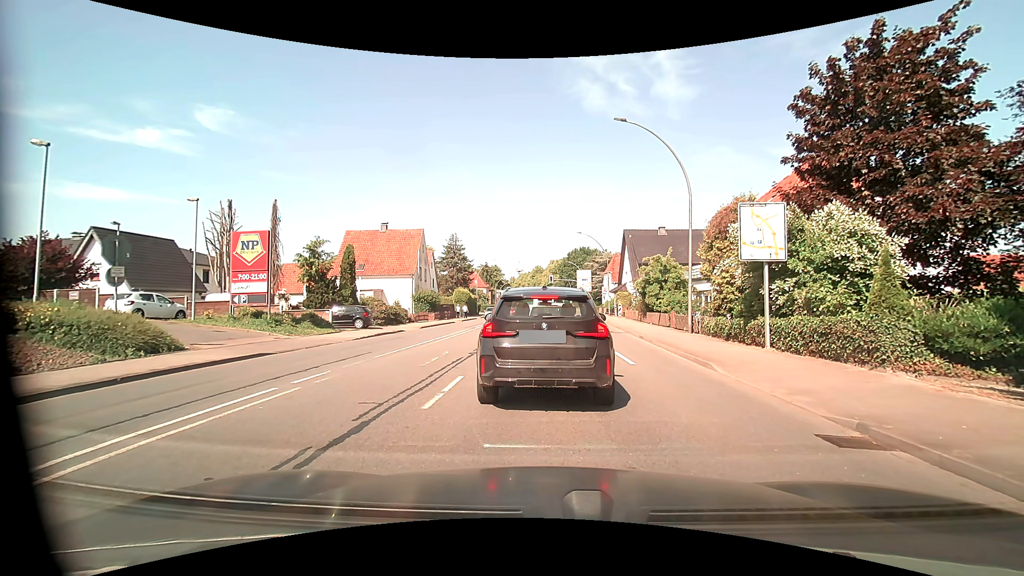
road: primary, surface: asphalt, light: Day
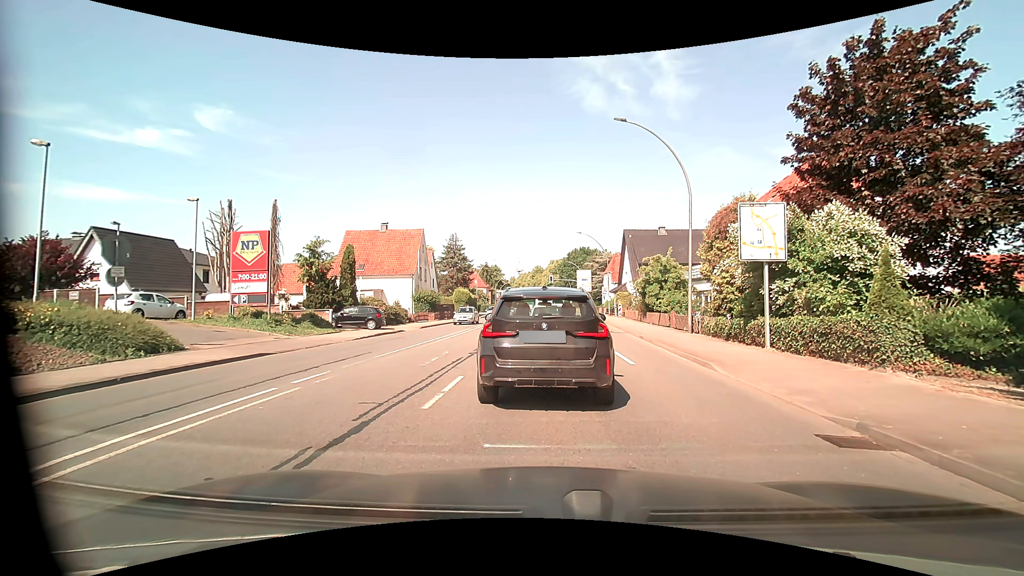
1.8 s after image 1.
(0.0, 0.0) m; 0°
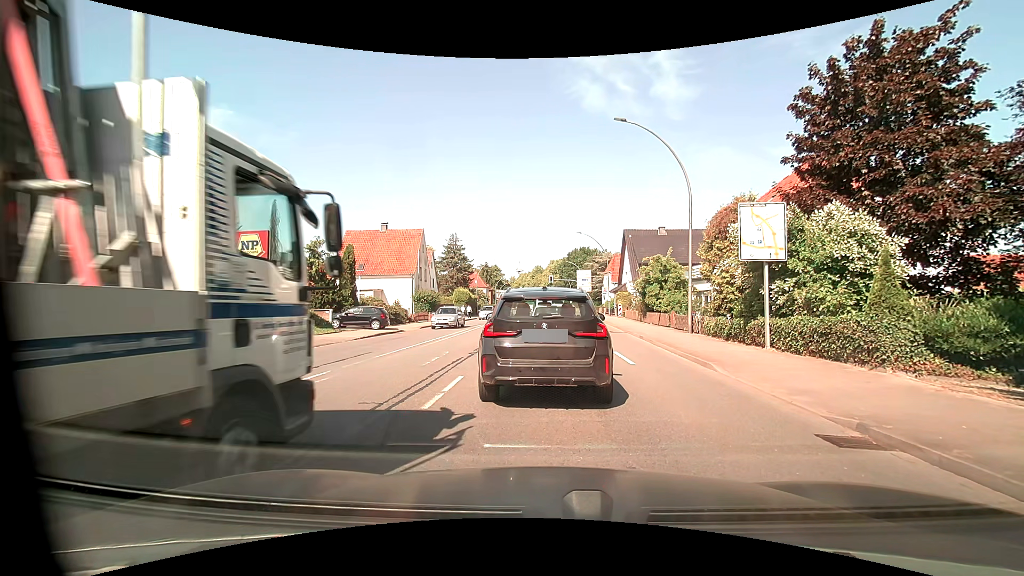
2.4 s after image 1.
(0.0, 0.0) m; 0°
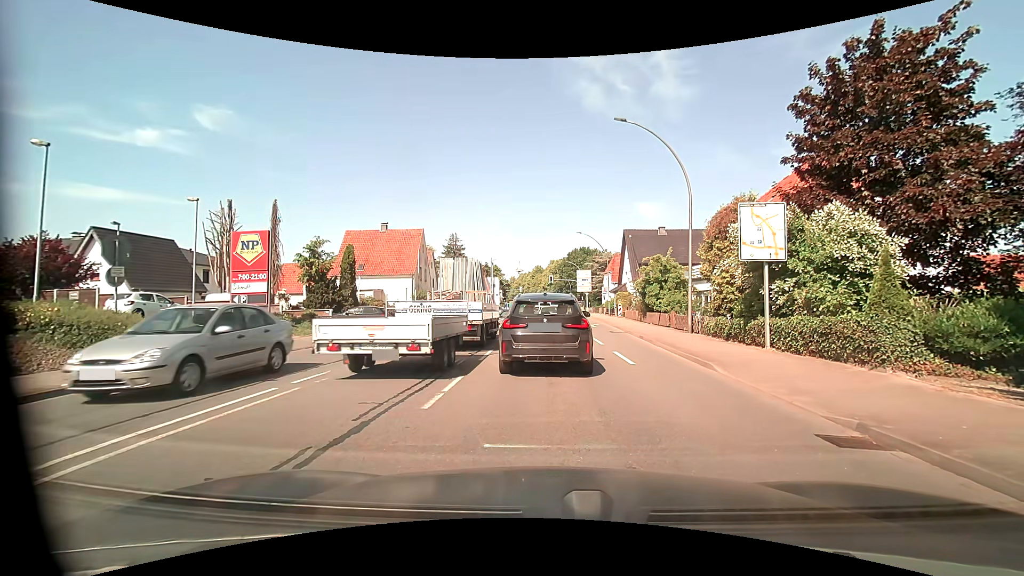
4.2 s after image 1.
(0.0, 0.0) m; 0°
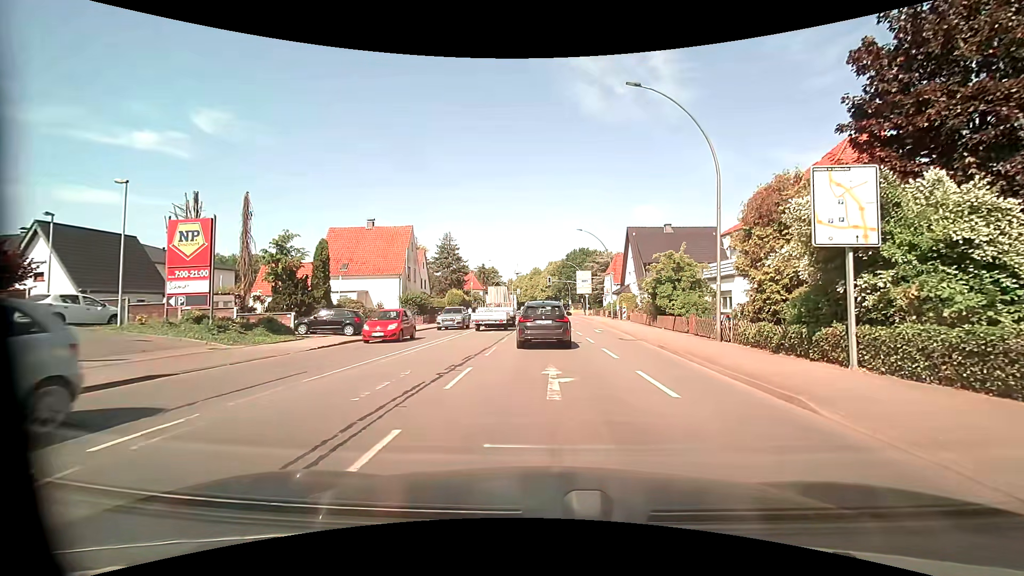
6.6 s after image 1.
(+0.1, +4.4) m; +1°
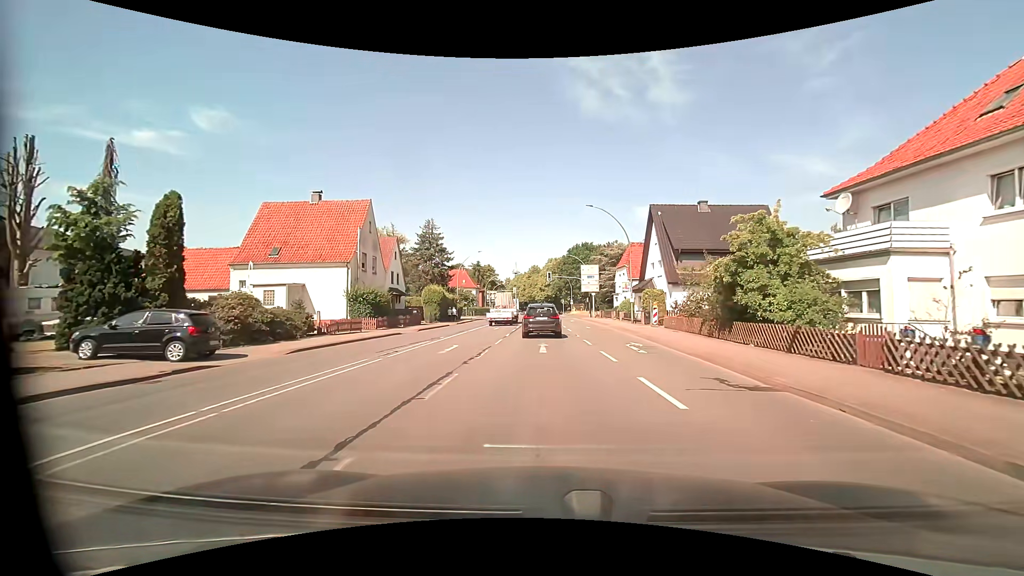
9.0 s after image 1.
(0.0, +13.5) m; 0°
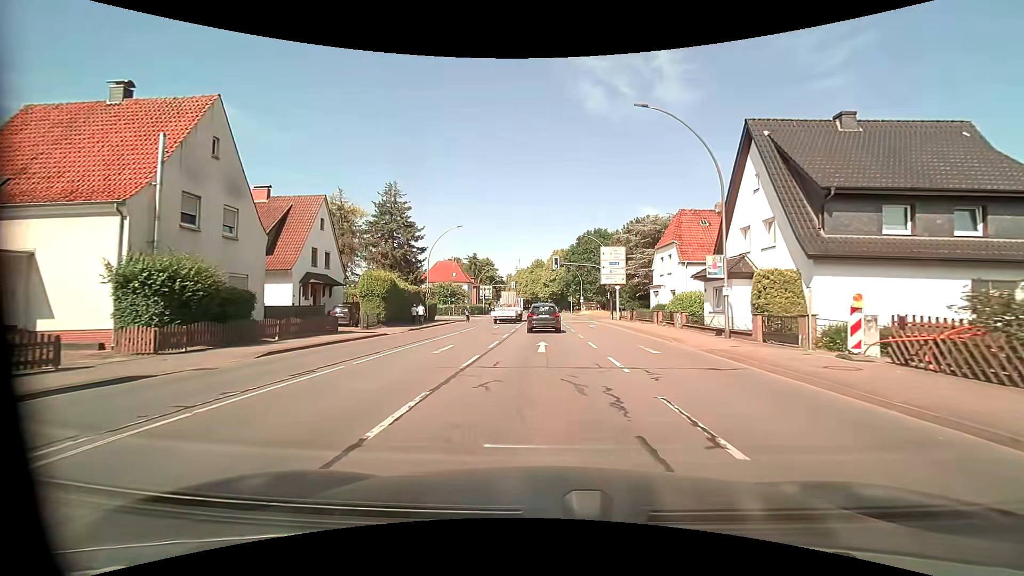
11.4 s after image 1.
(0.0, +20.7) m; 0°
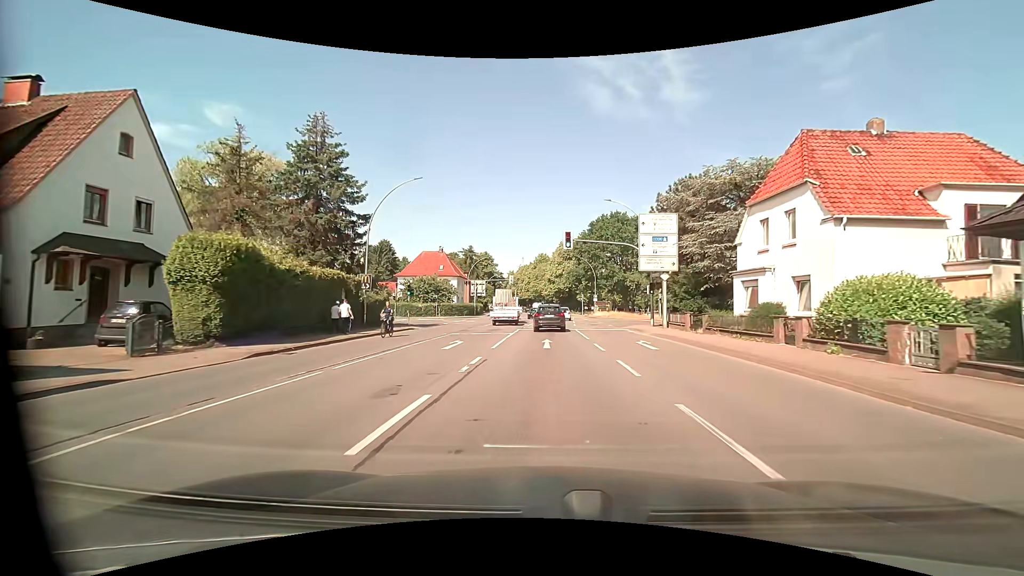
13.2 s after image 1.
(-0.2, +18.9) m; -1°
(0, +10) (0, +20) (0, +30) (+1, +40) (+1, +50) (+2, +60) (+2, +70) (+2, +80) (+2, +90) (+2, +100) m
